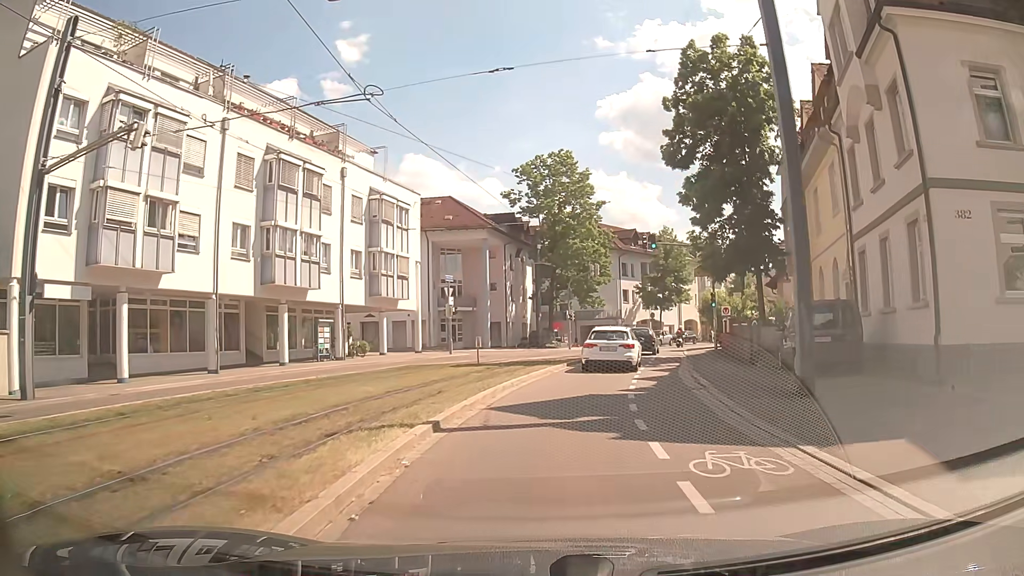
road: tertiary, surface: asphalt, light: Day
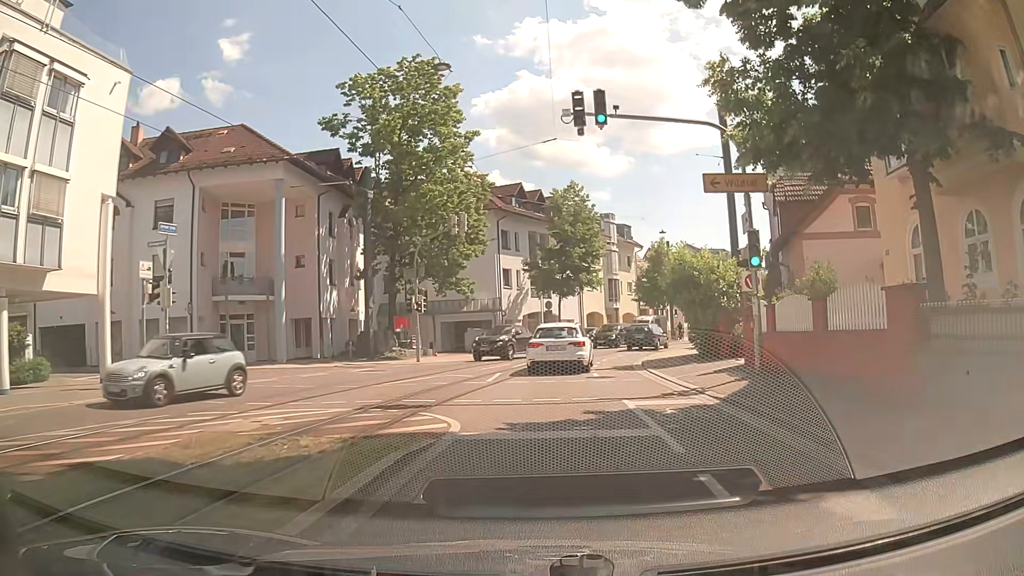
(+1.7, +22.2) m; +12°
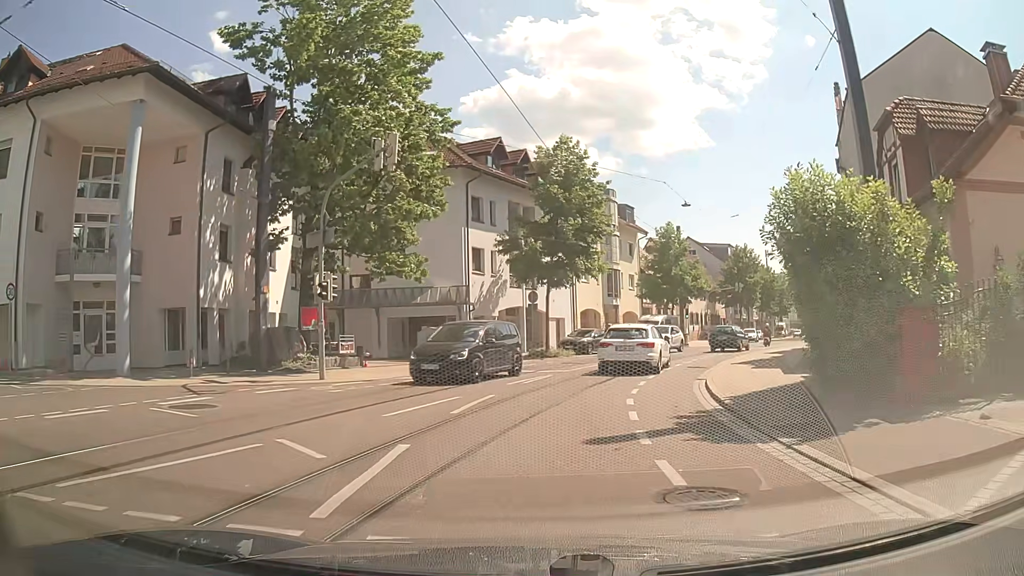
(0.0, +12.2) m; 0°
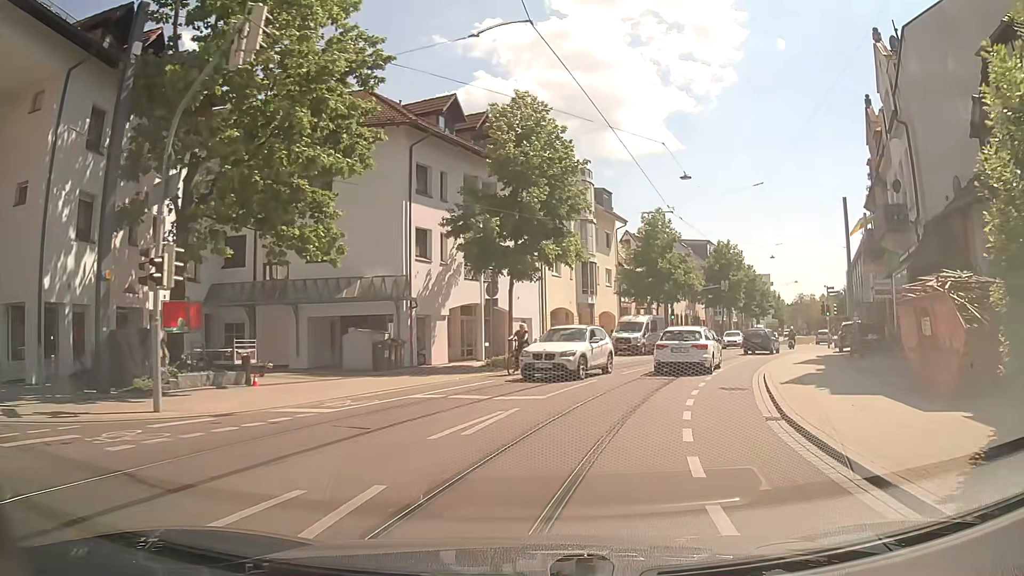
(+0.2, +7.7) m; +4°
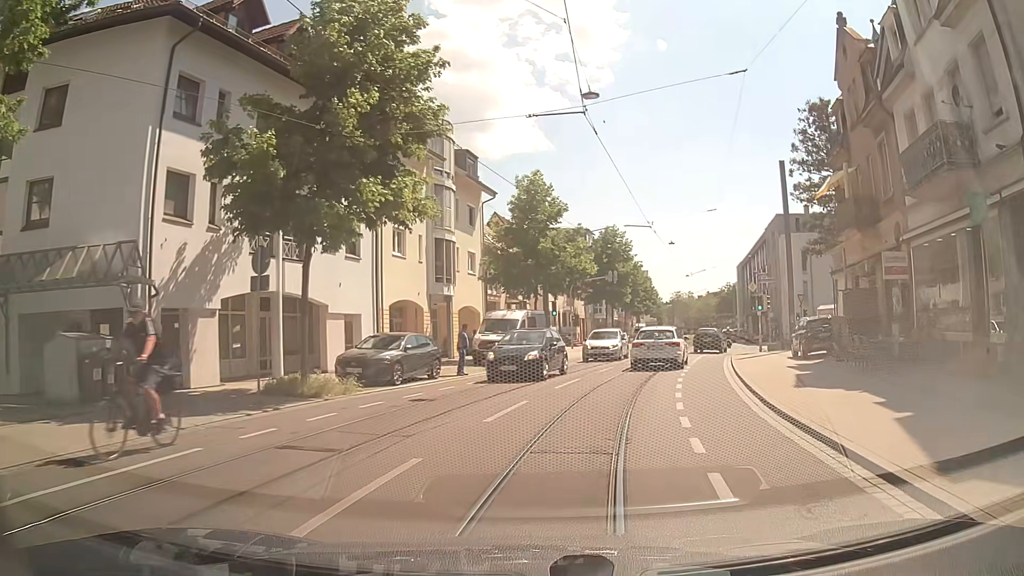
(+1.0, +11.0) m; +12°
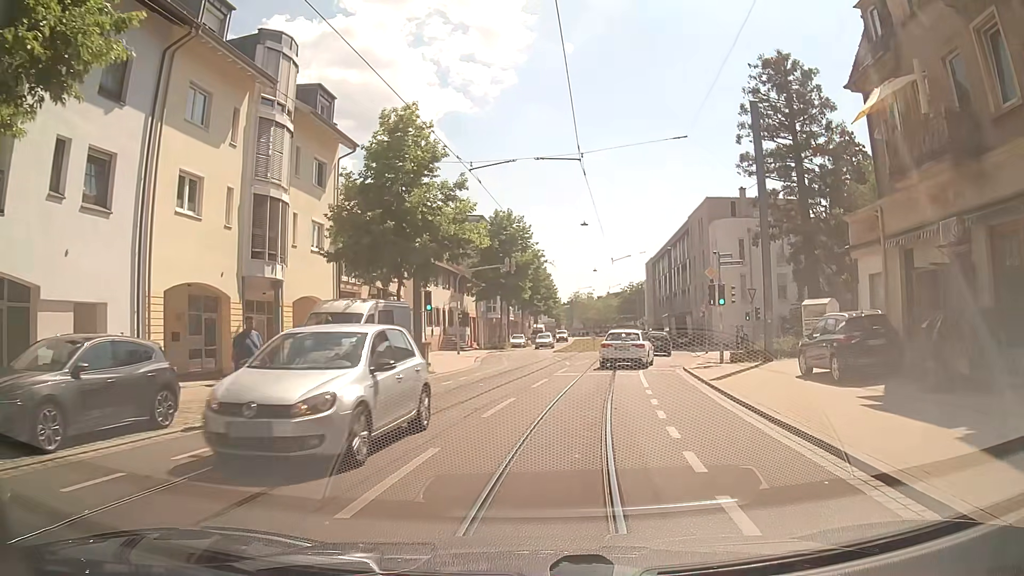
(+0.6, +11.1) m; +8°
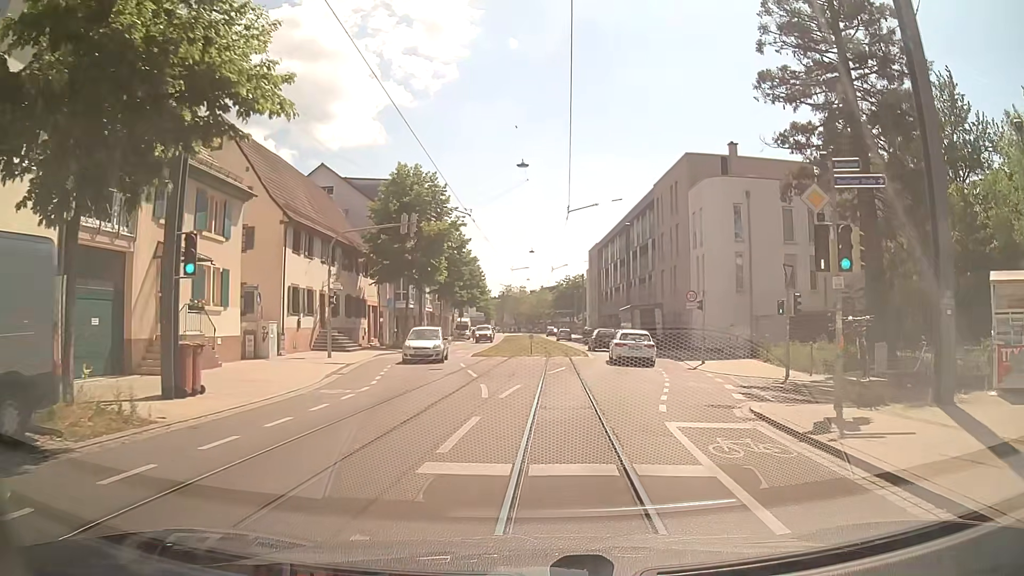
(+0.7, +15.5) m; +6°
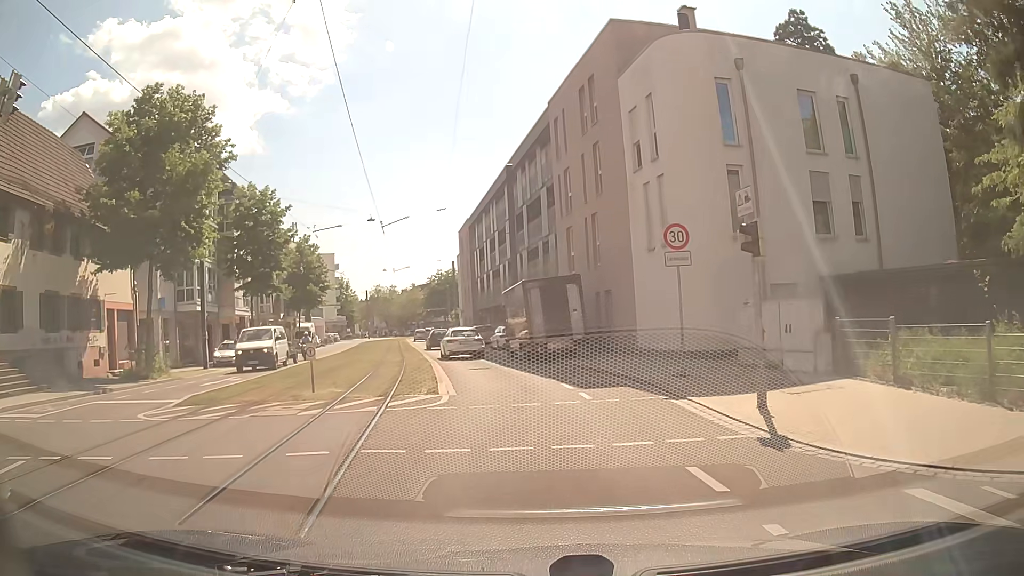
(+2.0, +19.8) m; +10°
(0, +10) (-1, +20) (-3, +30) (-5, +40) (-7, +49) (-9, +59) (-12, +69) (-14, +79) (-16, +88) (-18, +98) m
